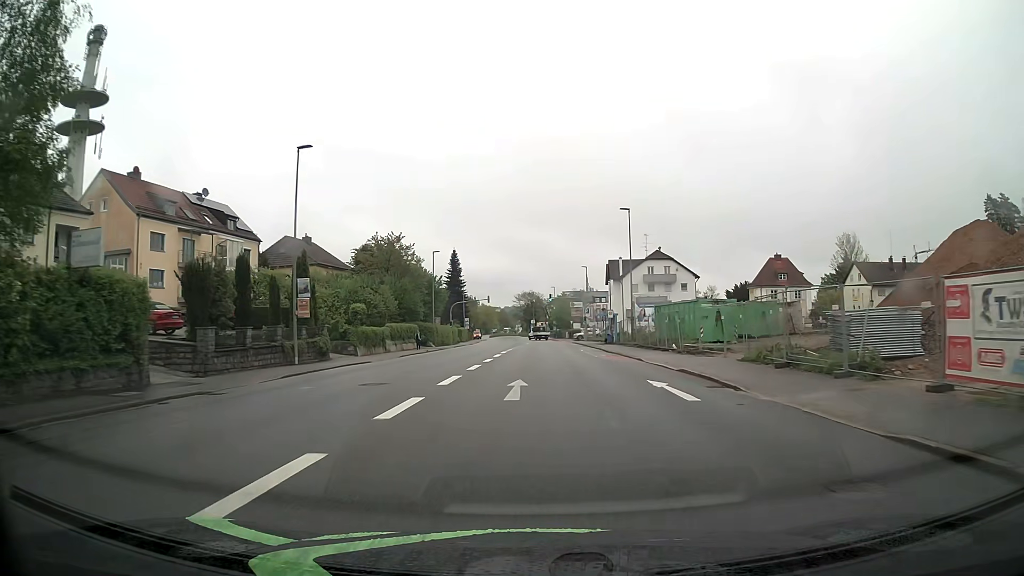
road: tertiary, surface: asphalt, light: Day
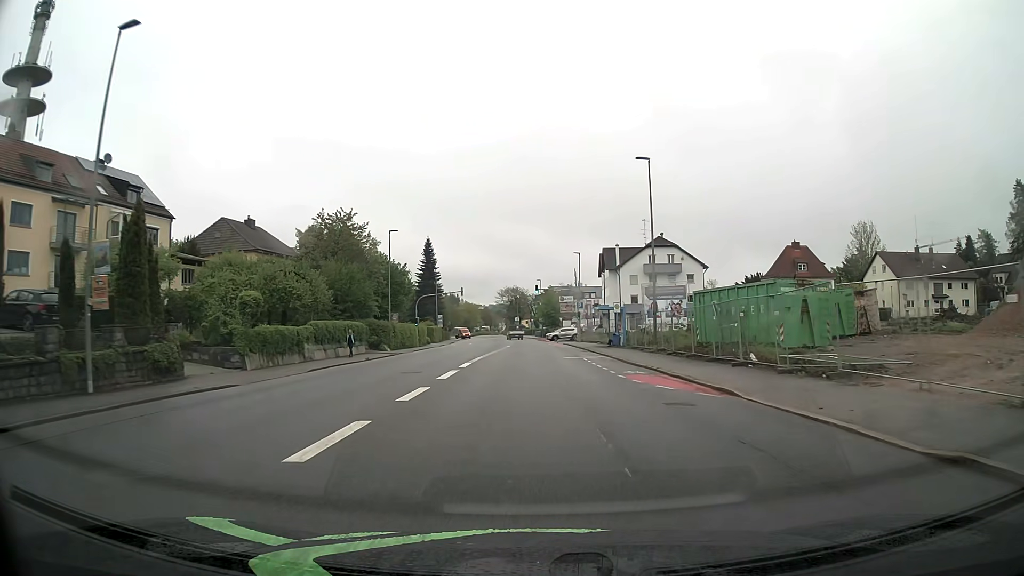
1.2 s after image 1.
(+0.2, +15.1) m; +2°
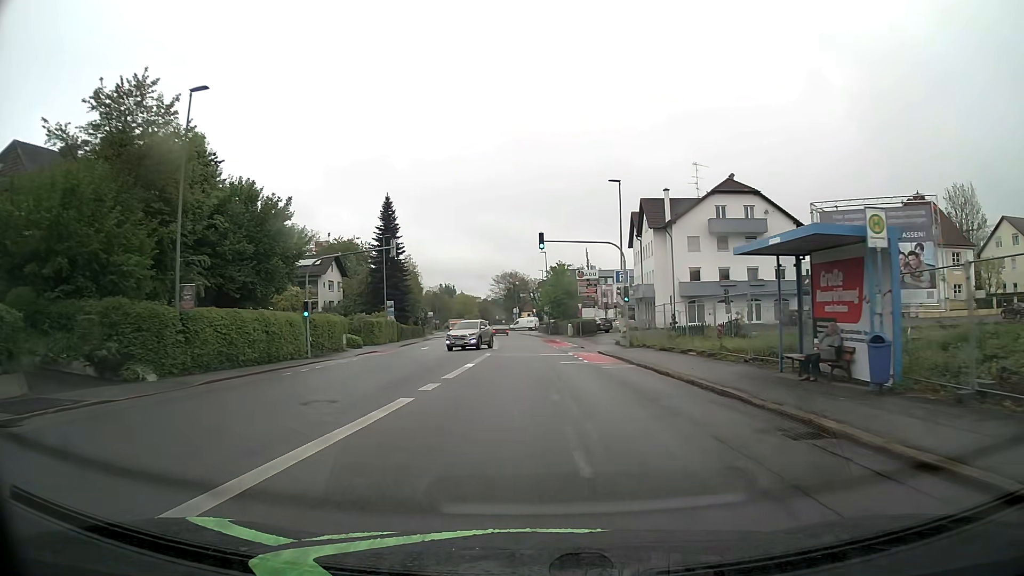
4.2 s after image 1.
(-0.2, +35.9) m; 0°
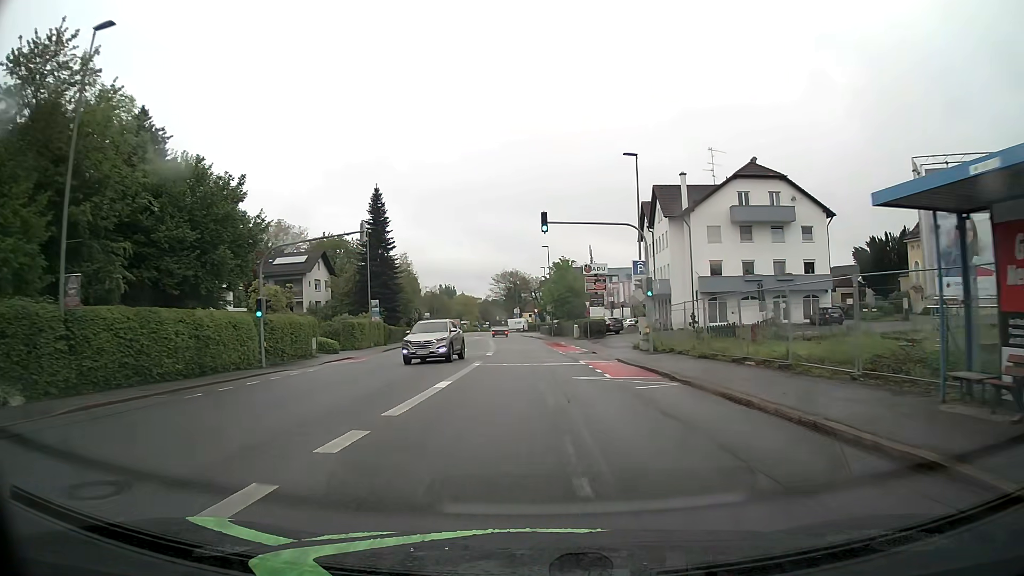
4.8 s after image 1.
(0.0, +6.8) m; 0°
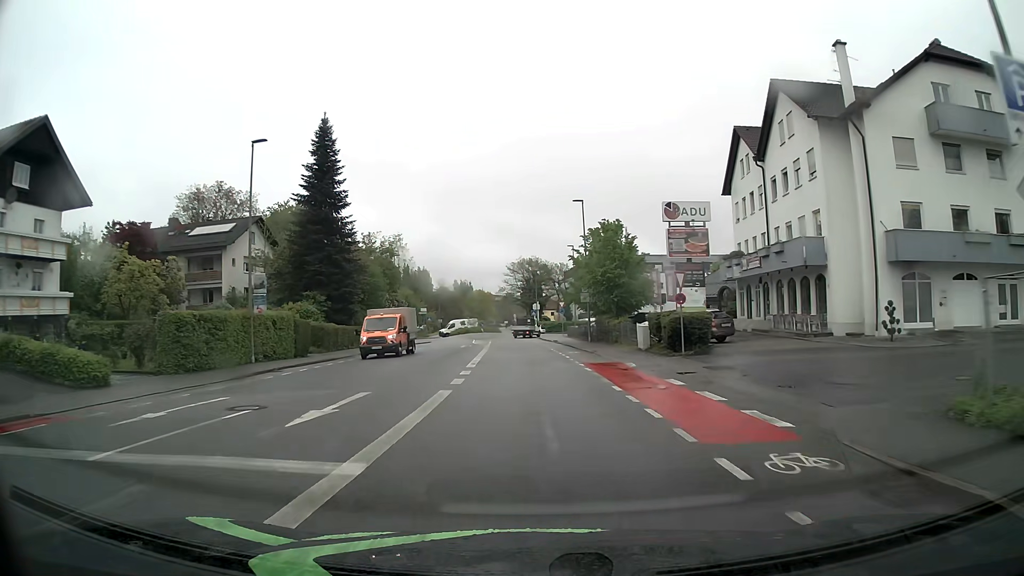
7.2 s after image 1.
(-0.3, +28.3) m; -2°
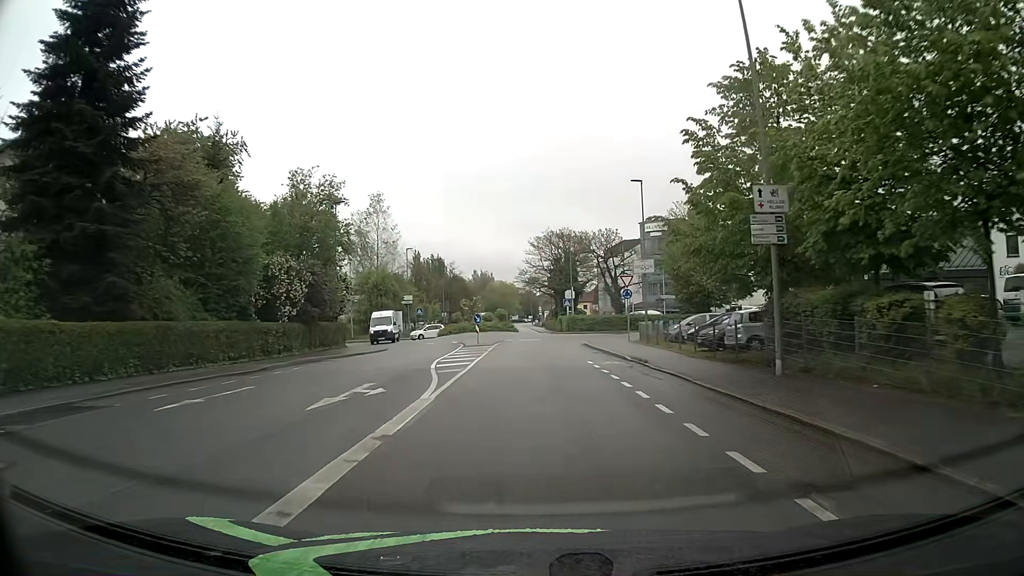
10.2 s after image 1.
(-0.8, +33.7) m; -3°
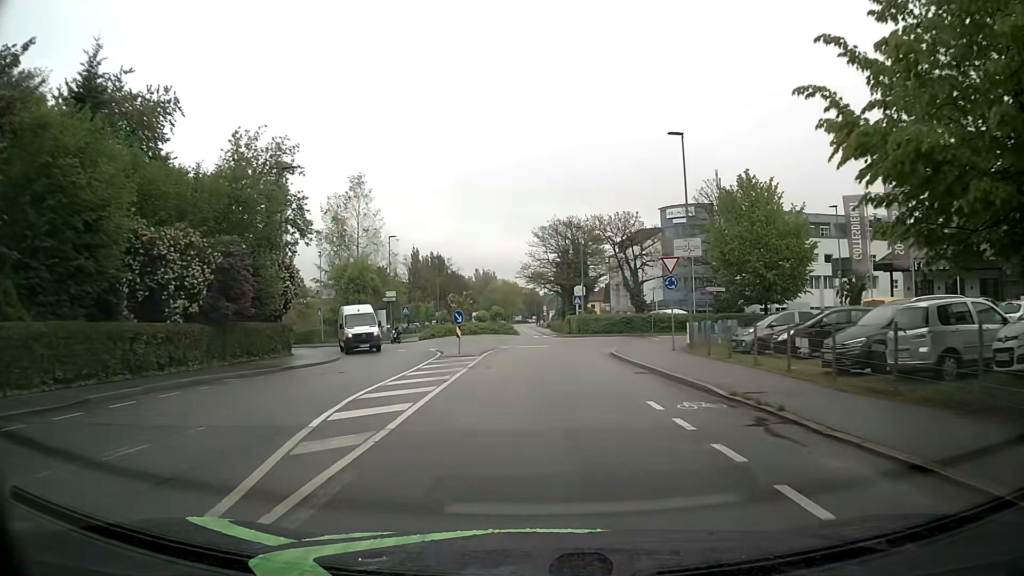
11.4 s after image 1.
(+0.1, +11.3) m; +1°
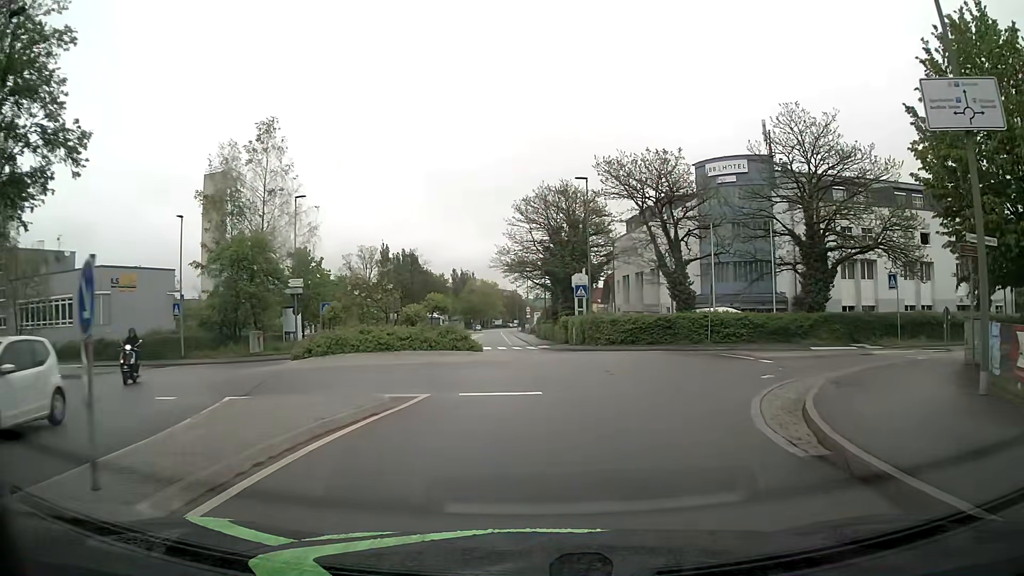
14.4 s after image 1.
(-0.1, +22.9) m; 0°
(+1, +10) (+3, +20) (+2, +30) (-1, +39) (-2, +49) (-3, +59) (-4, +69) (-4, +79) (-5, +89) (-6, +99) m
